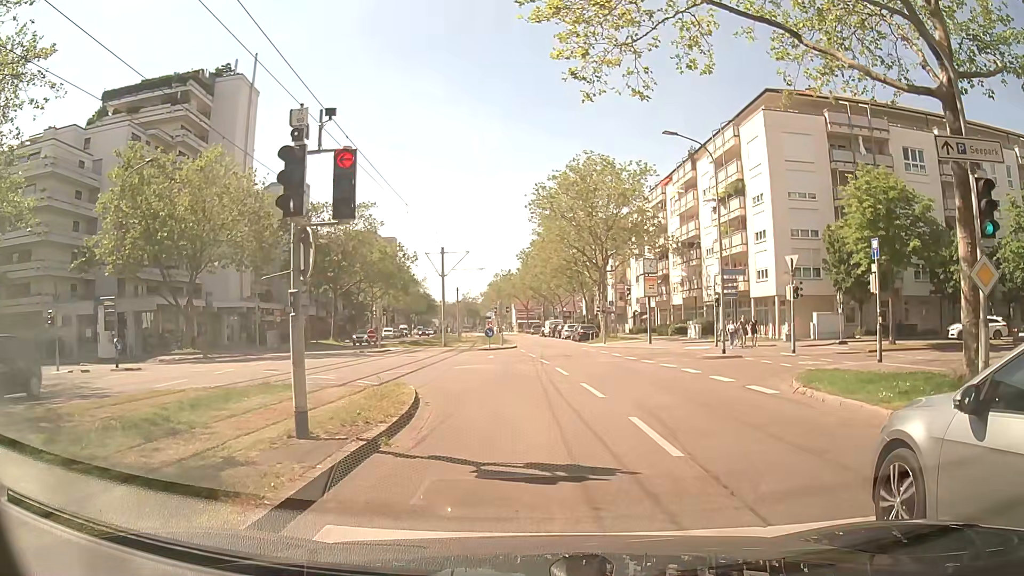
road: tertiary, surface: asphalt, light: Day
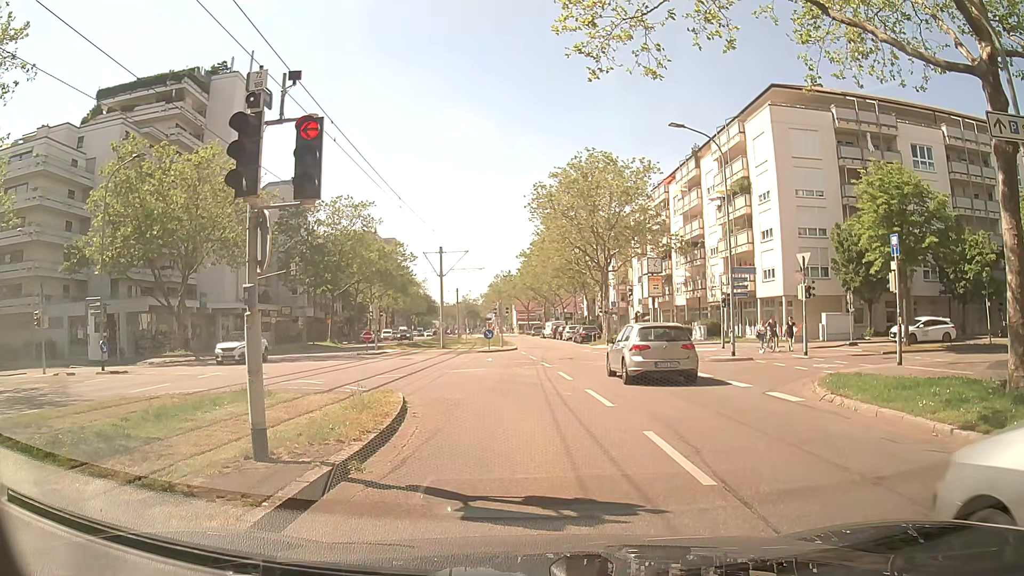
(0.0, +1.3) m; 0°
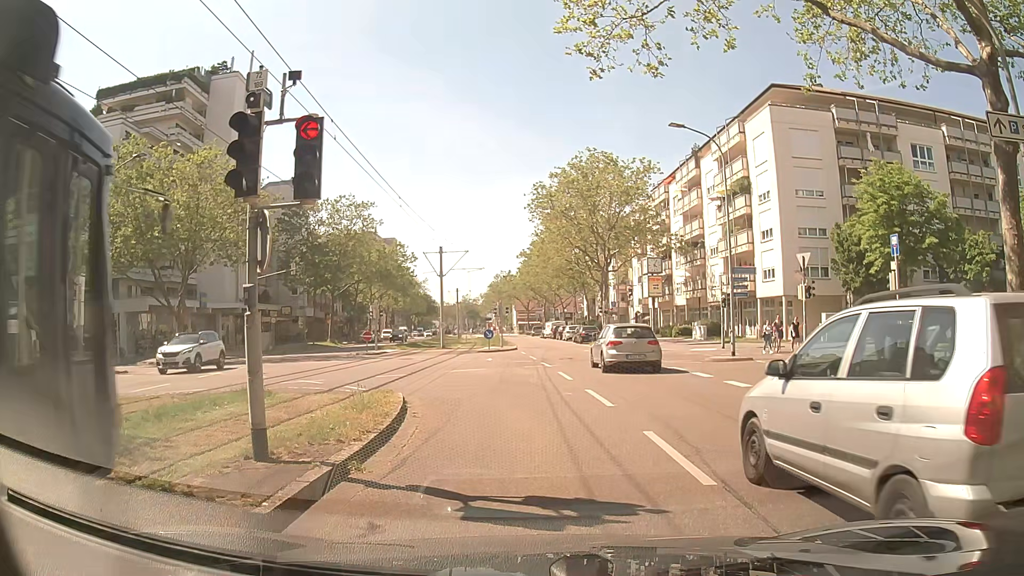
(0.0, 0.0) m; 0°
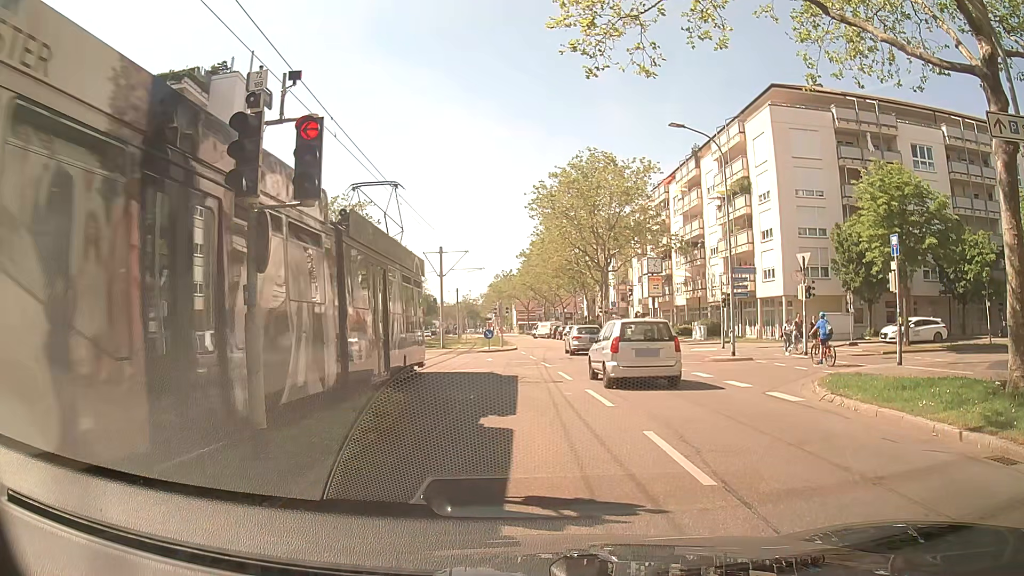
(0.0, 0.0) m; 0°
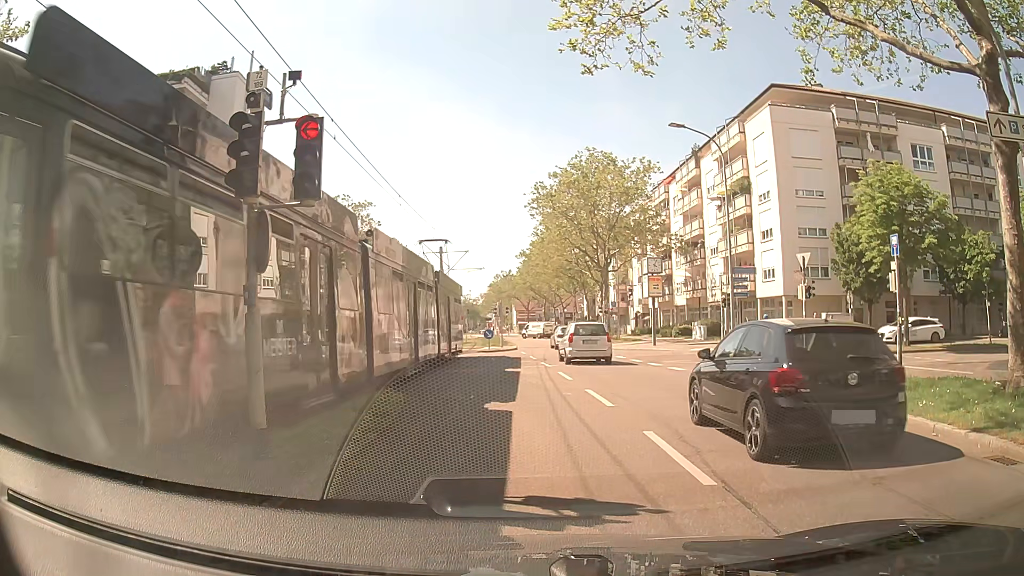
(0.0, 0.0) m; 0°
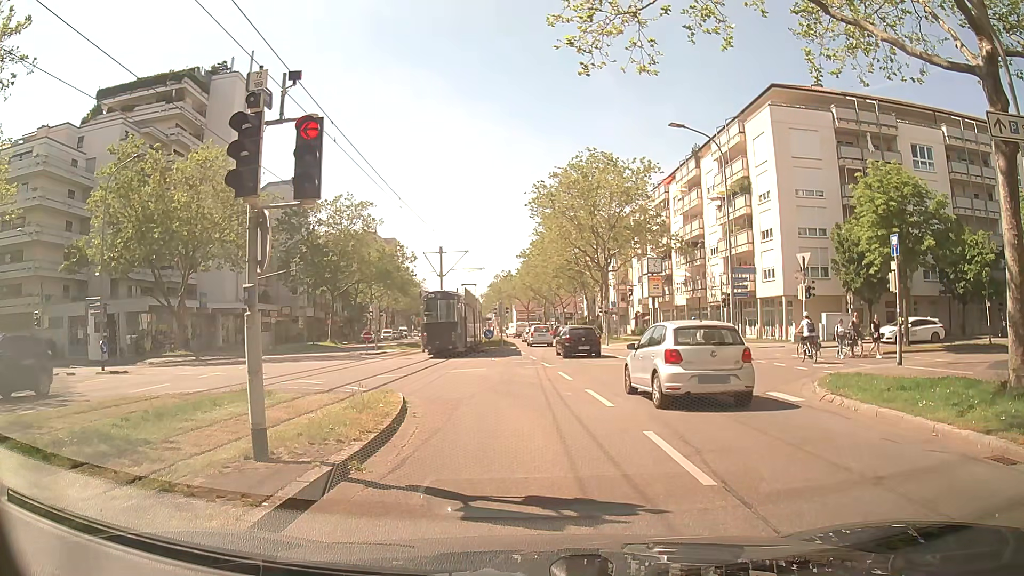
(0.0, 0.0) m; 0°
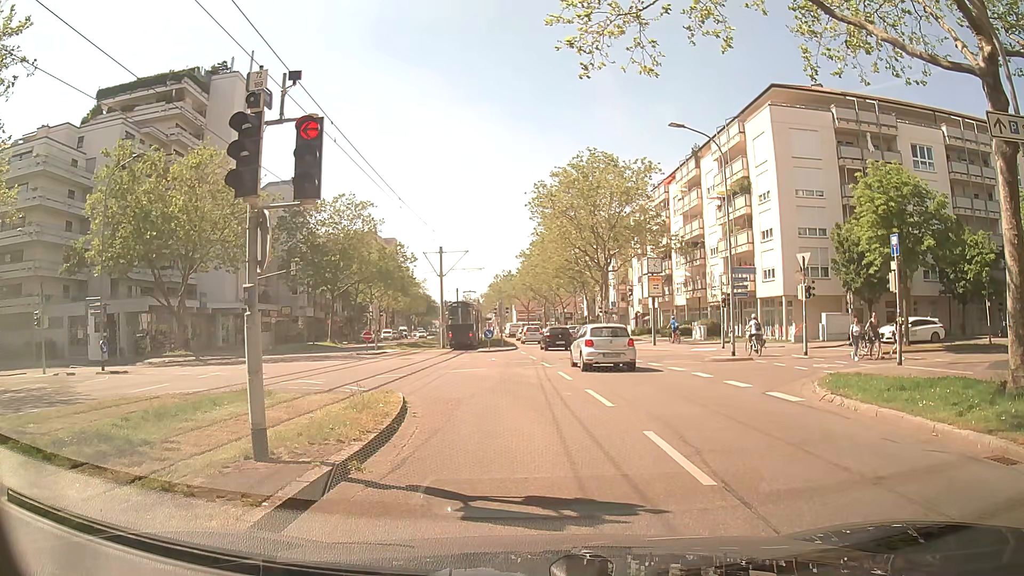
(0.0, 0.0) m; 0°
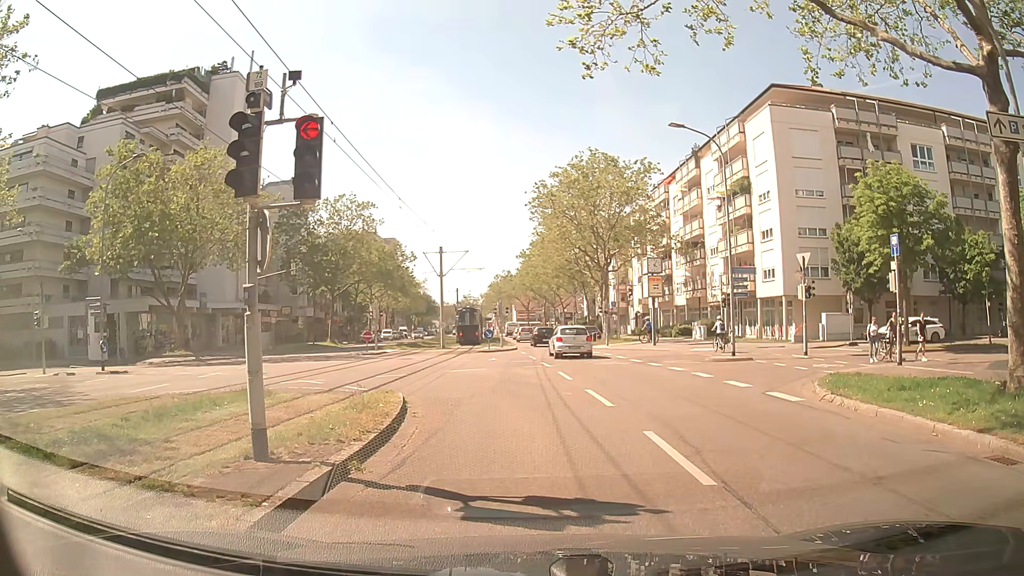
(0.0, 0.0) m; 0°
